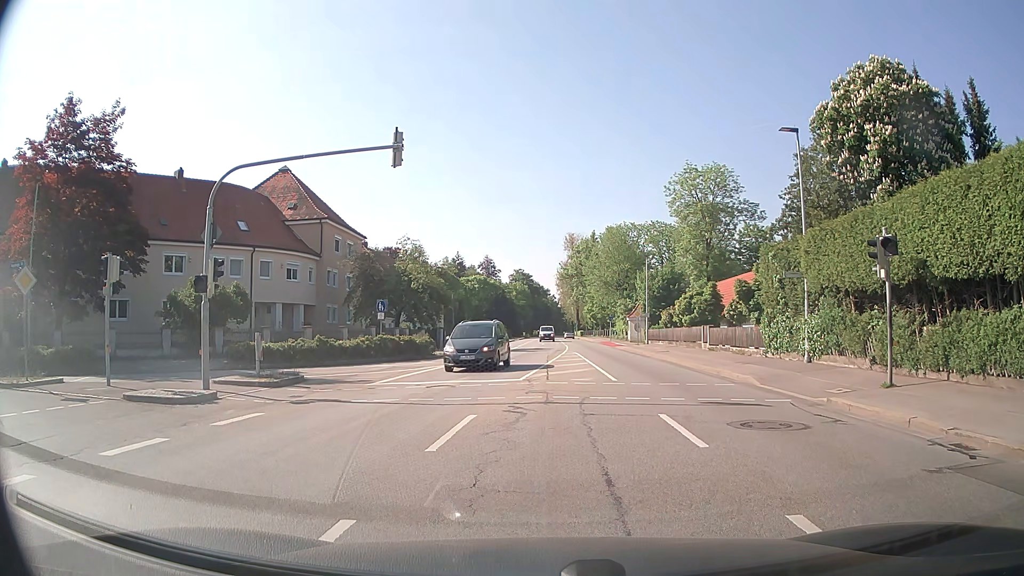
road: secondary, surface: asphalt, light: Day
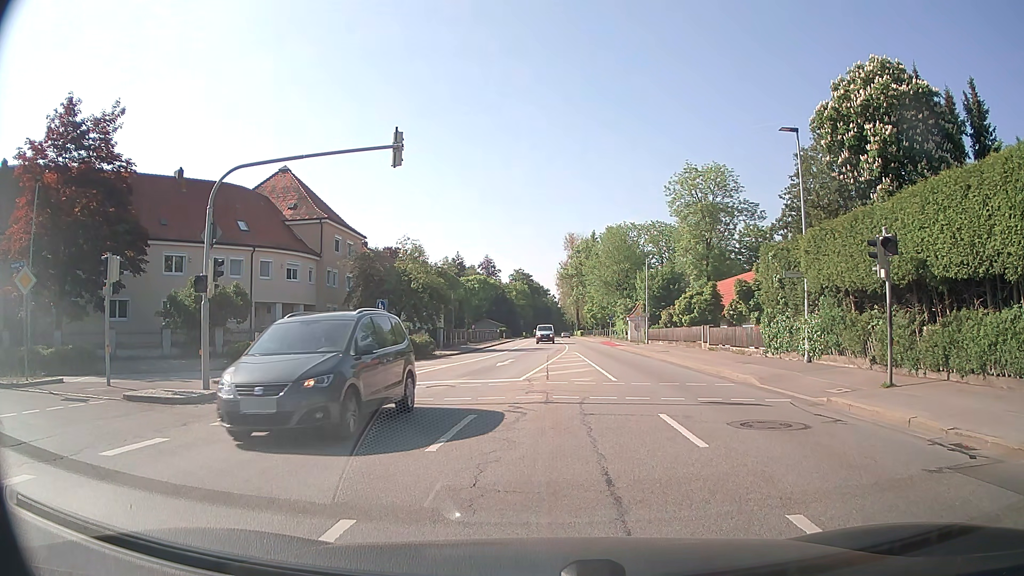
(0.0, 0.0) m; 0°
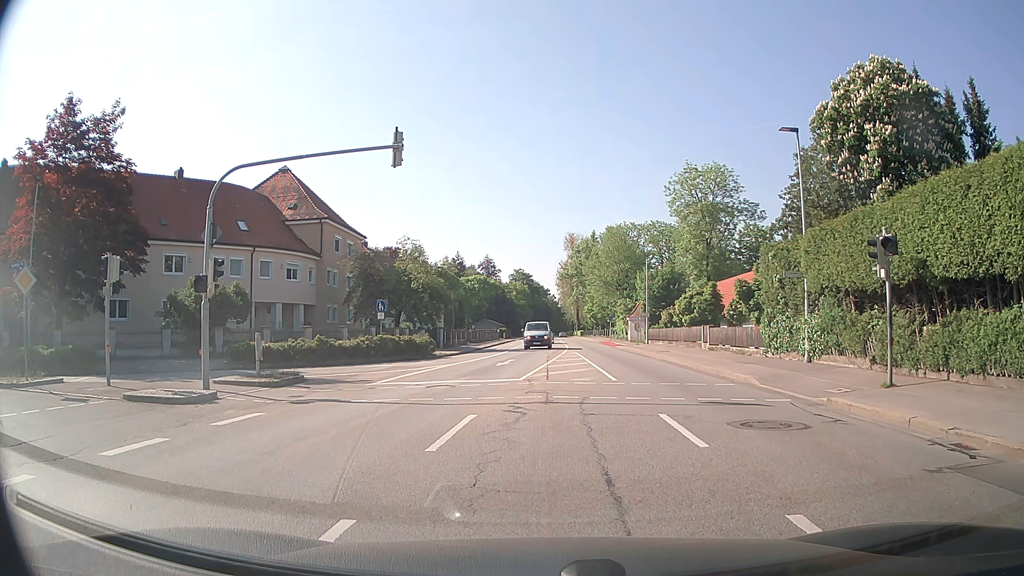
(0.0, 0.0) m; 0°
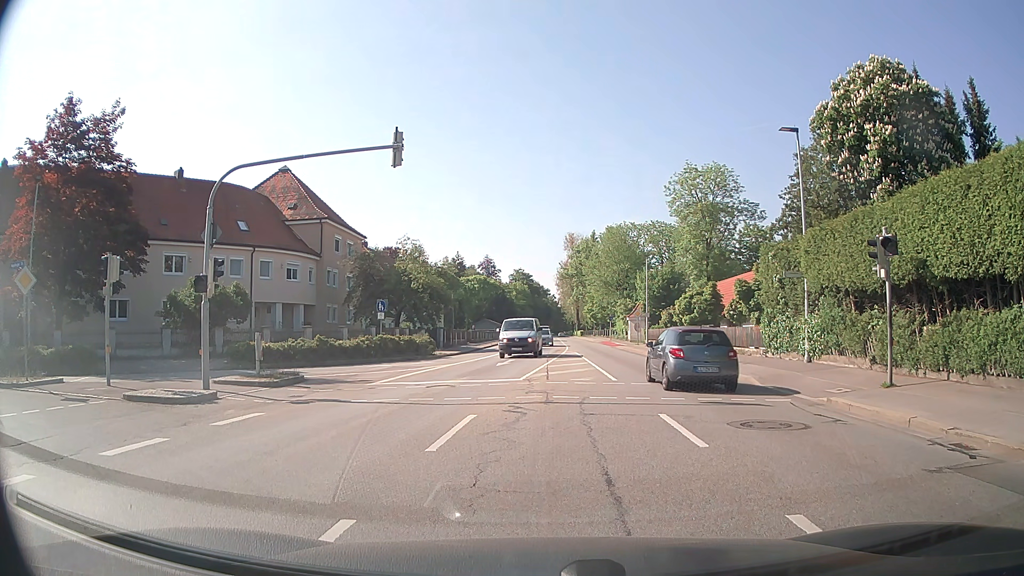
(0.0, 0.0) m; 0°
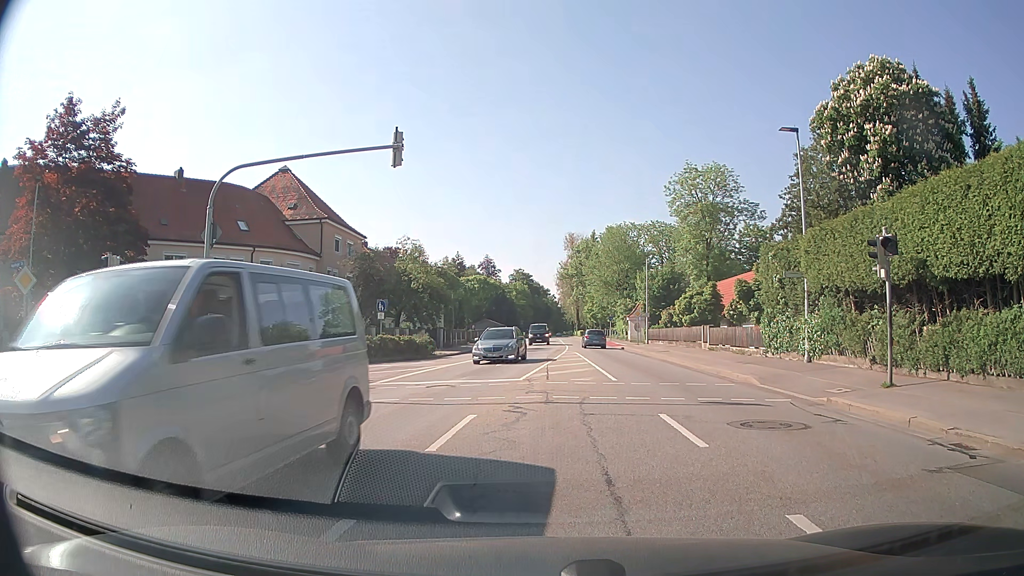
(0.0, 0.0) m; 0°
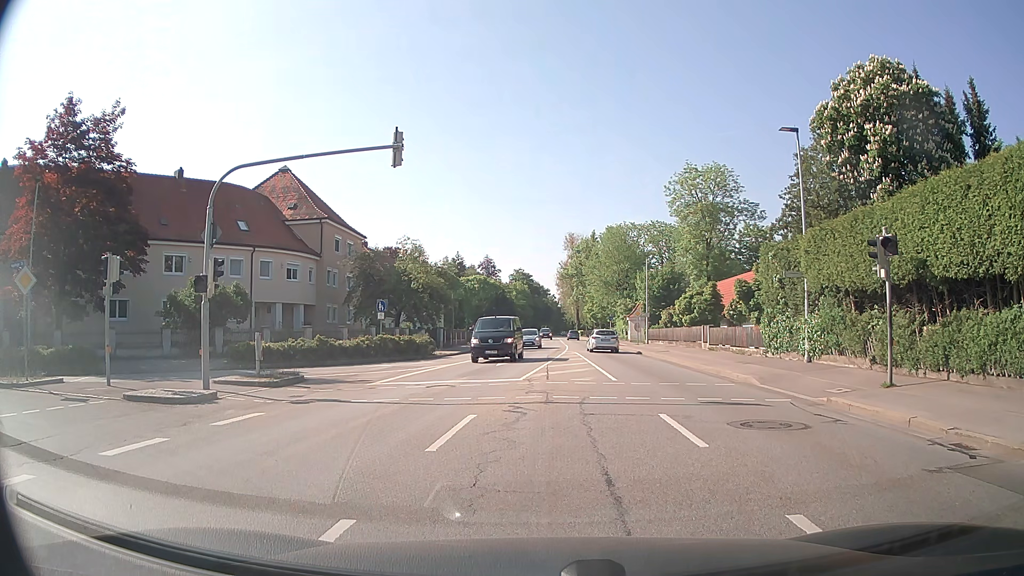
(0.0, 0.0) m; 0°
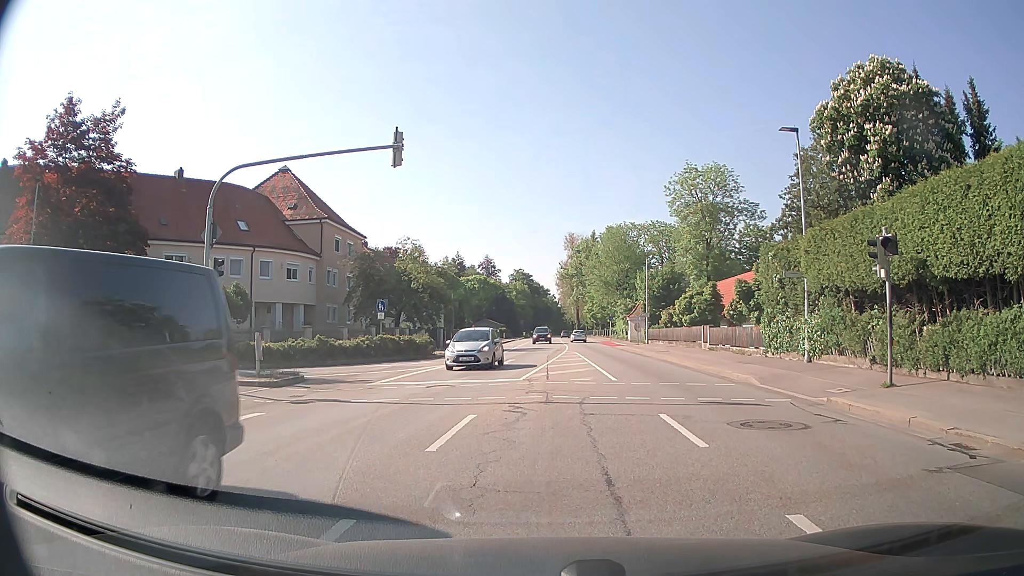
(0.0, 0.0) m; 0°
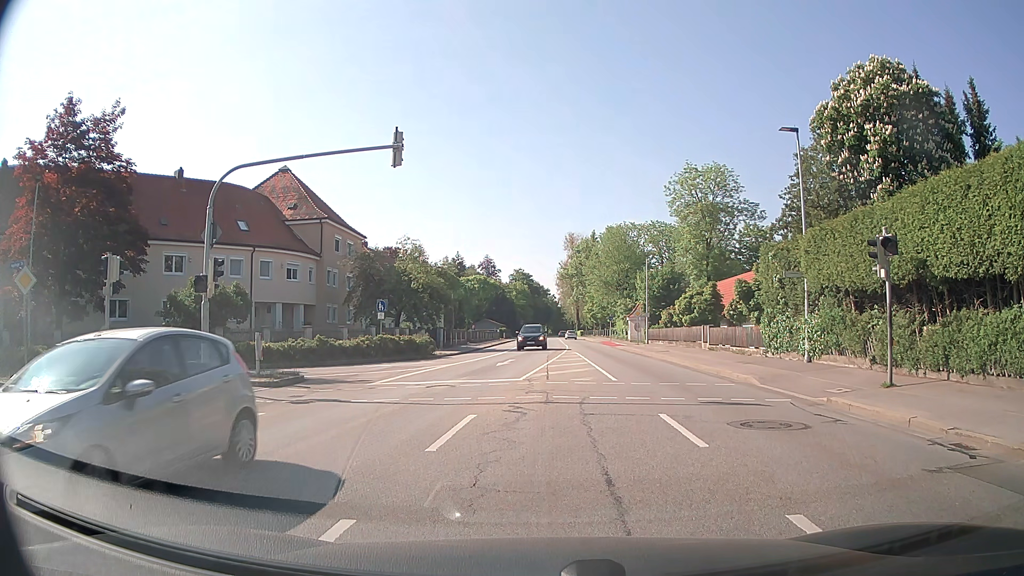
(0.0, 0.0) m; 0°
(-5, +8) (-15, +11) (-25, +10) (-34, +8) (-44, +7) (-54, +6) (-64, +6) (-74, +5) (-84, +5) (-94, +6) m
